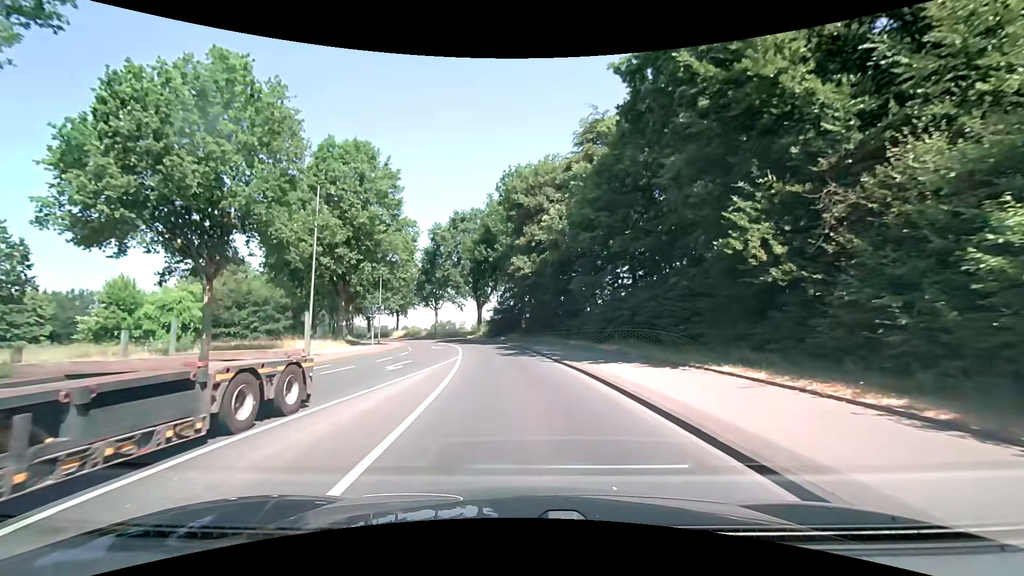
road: secondary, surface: asphalt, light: Day
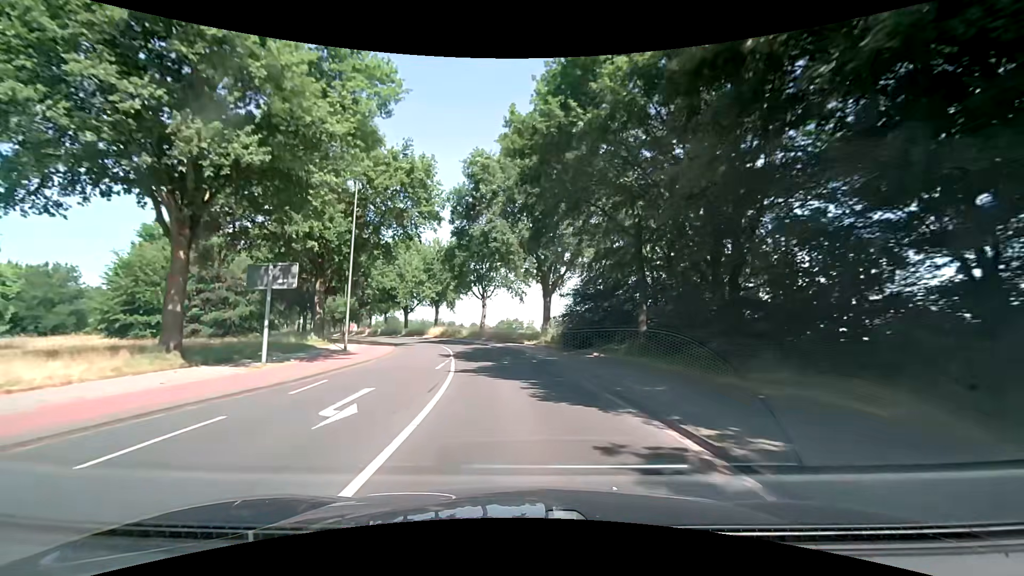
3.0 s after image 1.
(-2.0, +30.7) m; -8°
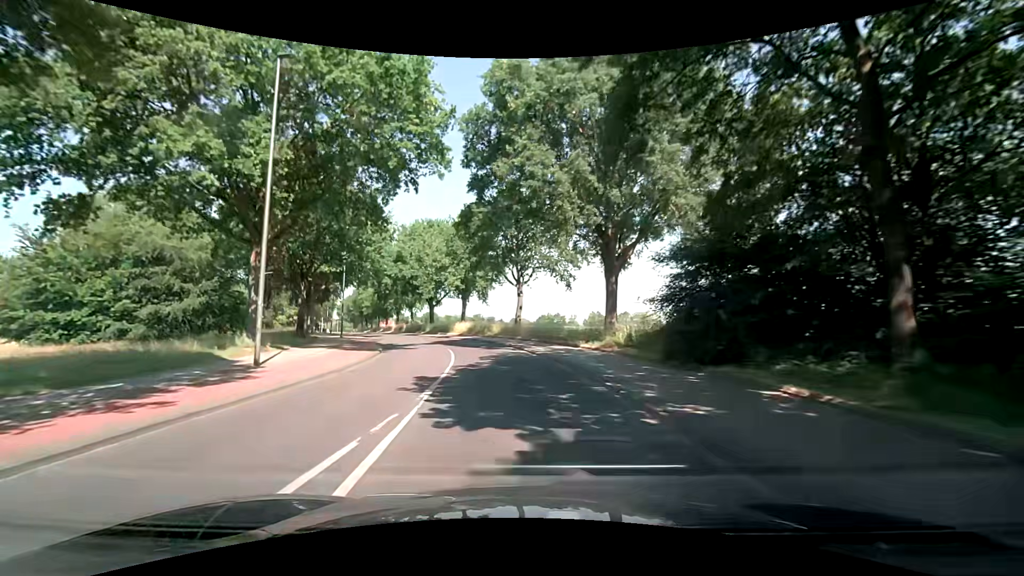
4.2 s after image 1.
(-0.6, +14.3) m; -5°
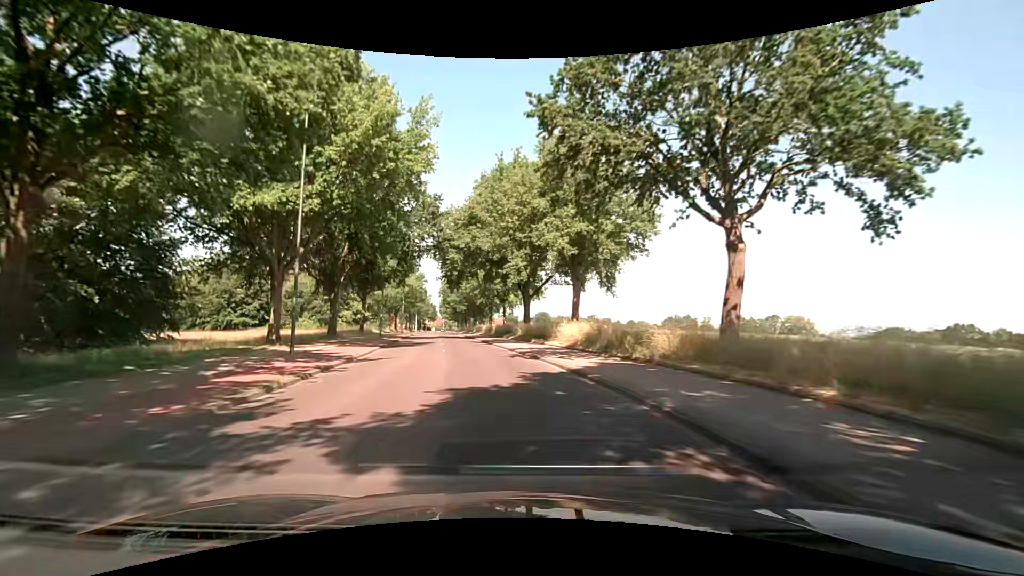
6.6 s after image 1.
(-2.6, +29.2) m; -11°
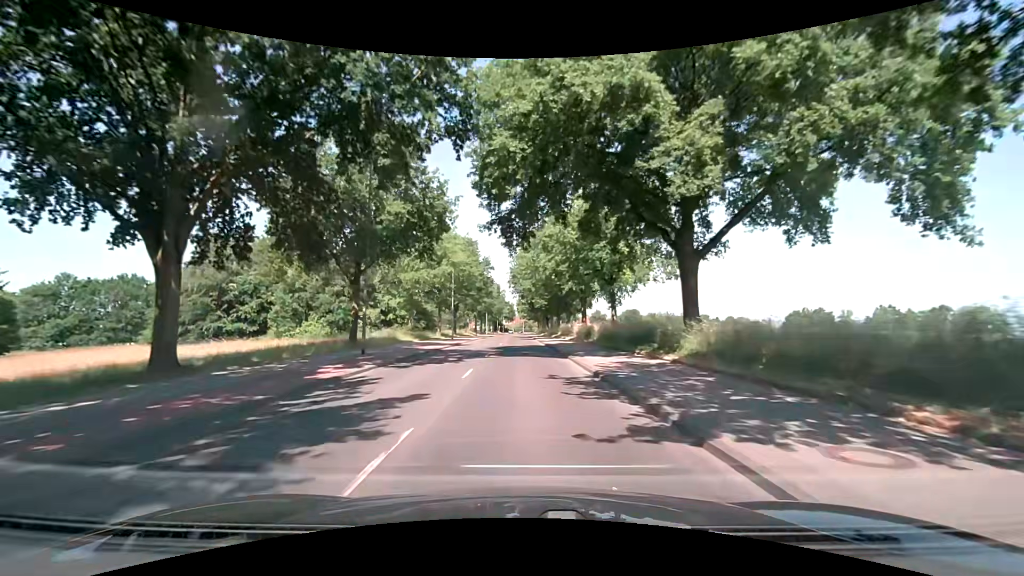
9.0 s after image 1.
(-3.3, +29.5) m; -10°
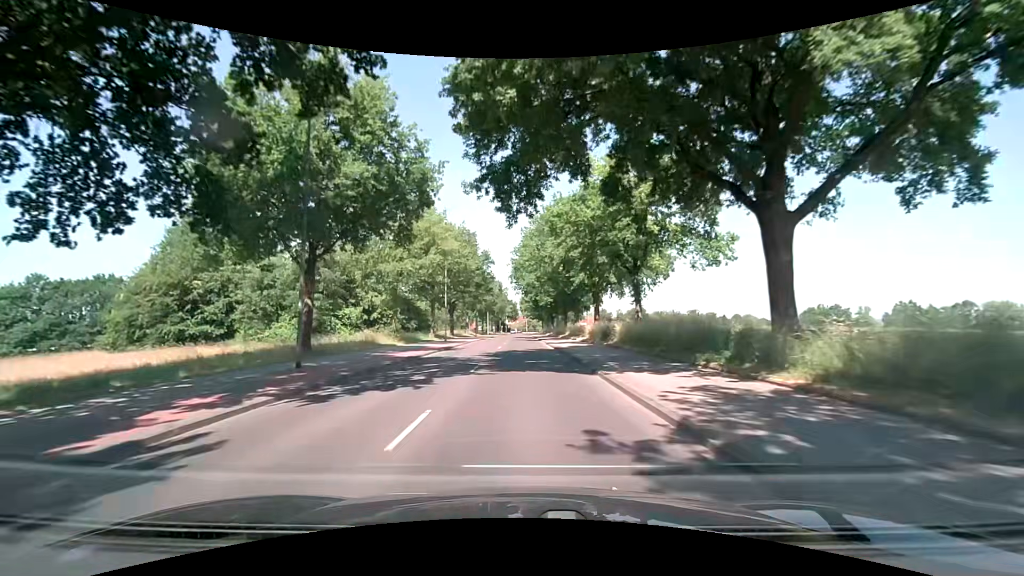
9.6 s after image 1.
(0.0, +7.5) m; -1°
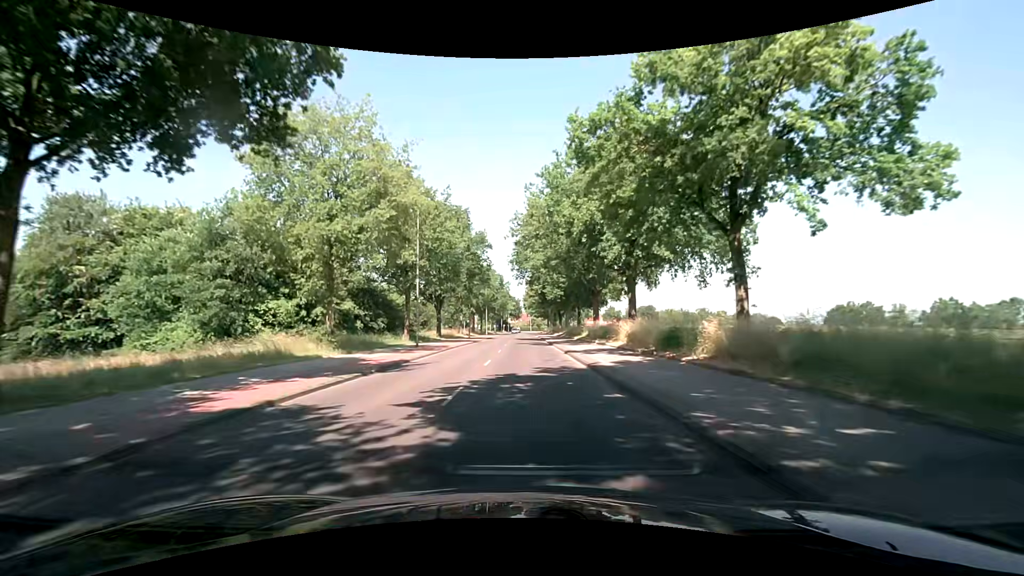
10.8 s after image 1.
(-0.1, +15.0) m; -1°
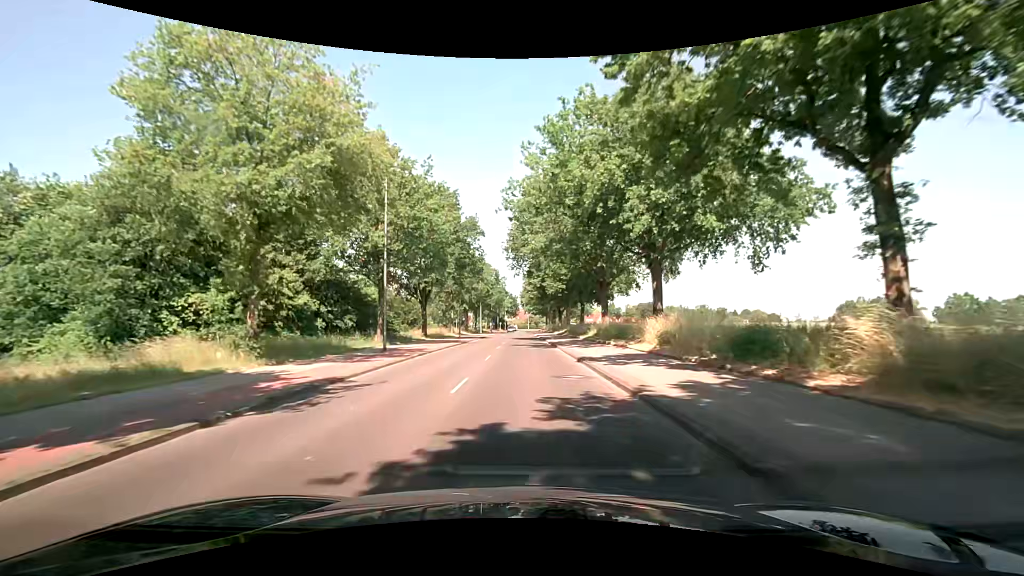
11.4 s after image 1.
(+0.1, +7.5) m; 0°
(0, +10) (0, +20) (0, +30) (0, +40) (0, +50) (0, +60) (0, +70) (0, +80) (0, +90) (0, +100) m
